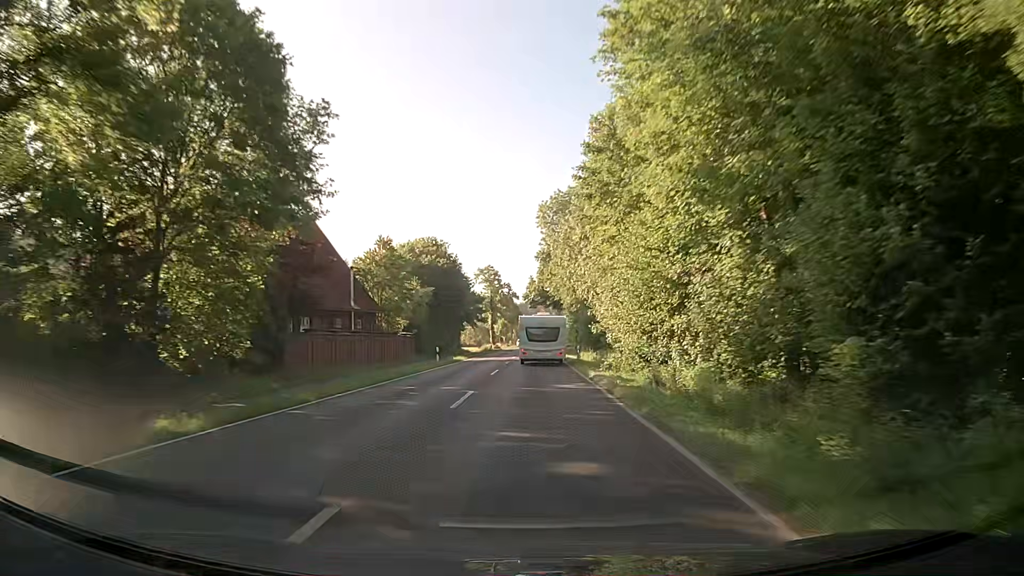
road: secondary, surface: asphalt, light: Day
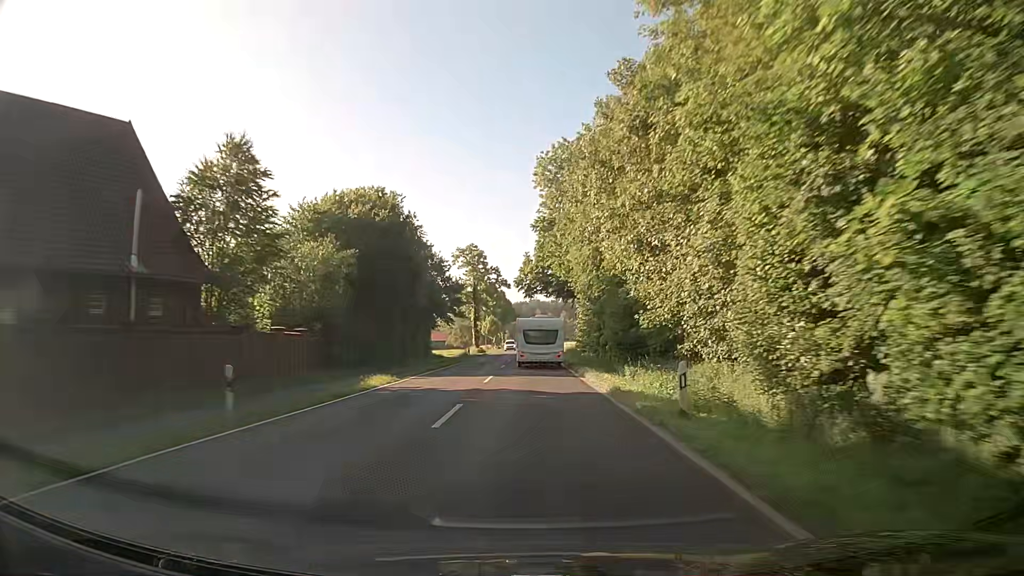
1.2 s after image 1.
(+0.1, +26.8) m; 0°
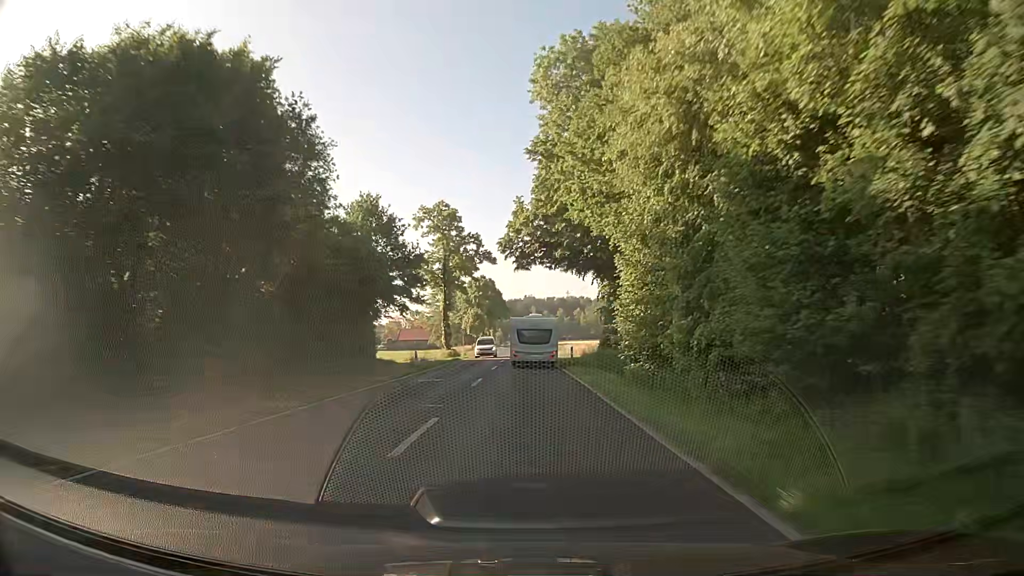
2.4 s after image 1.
(+0.3, +26.7) m; +1°
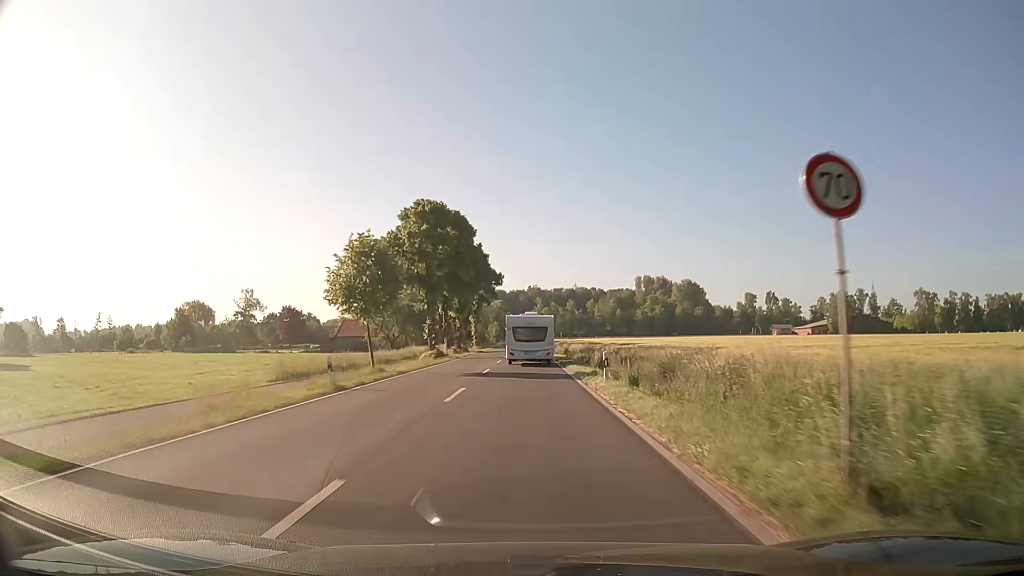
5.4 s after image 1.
(+0.4, +65.2) m; 0°
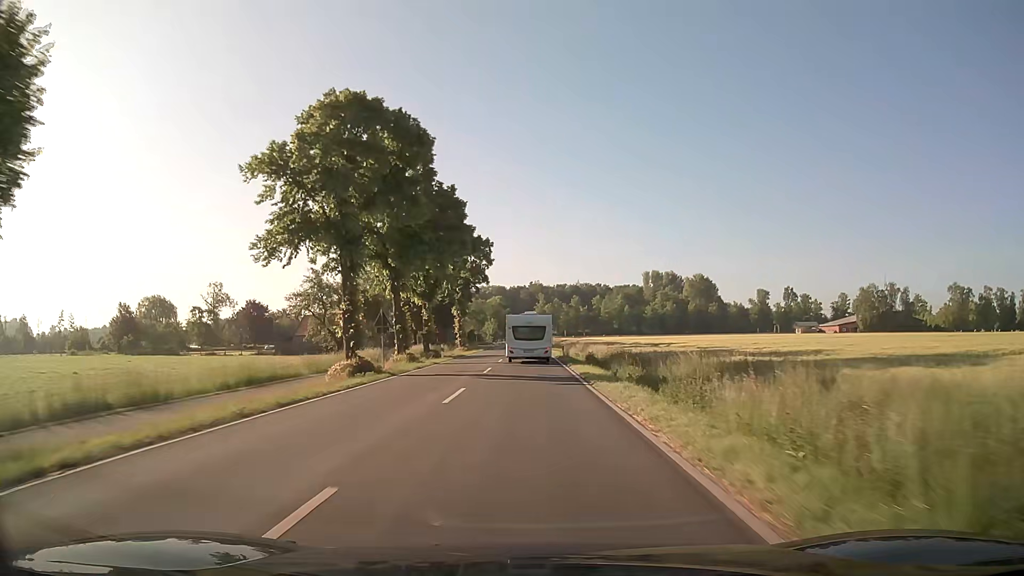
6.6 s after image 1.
(+0.1, +24.4) m; 0°
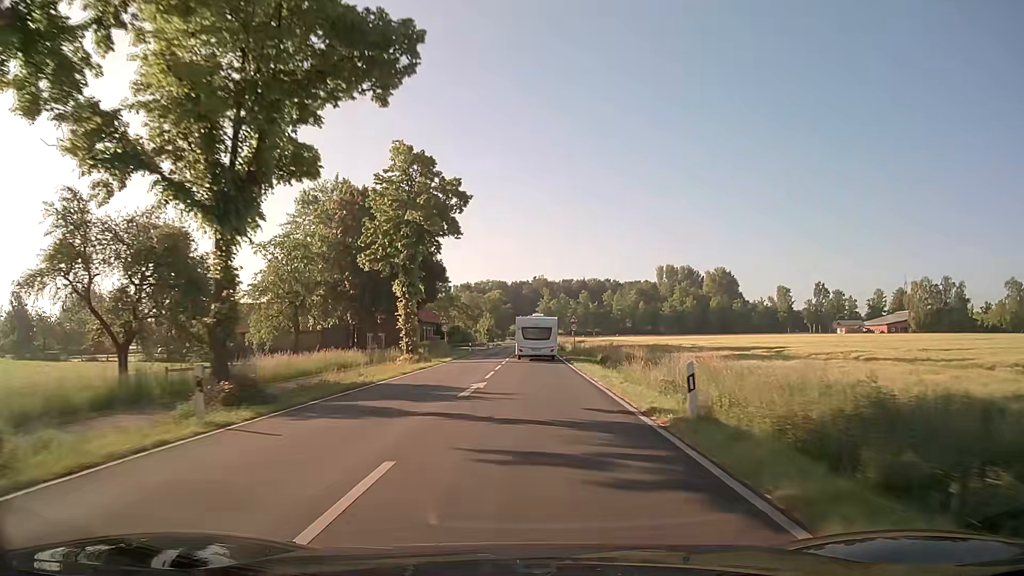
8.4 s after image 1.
(-0.2, +34.6) m; 0°
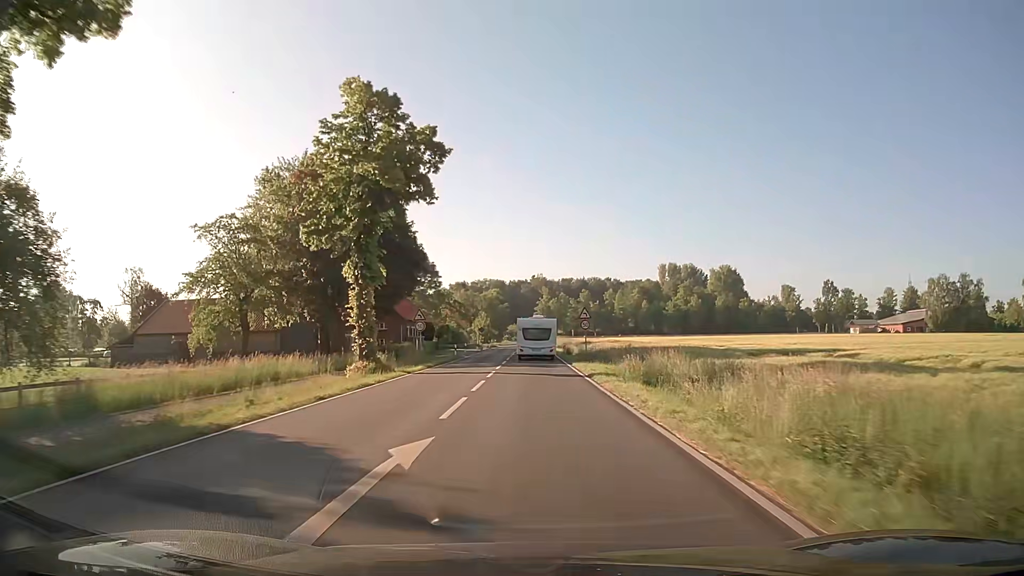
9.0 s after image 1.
(0.0, +11.0) m; 0°
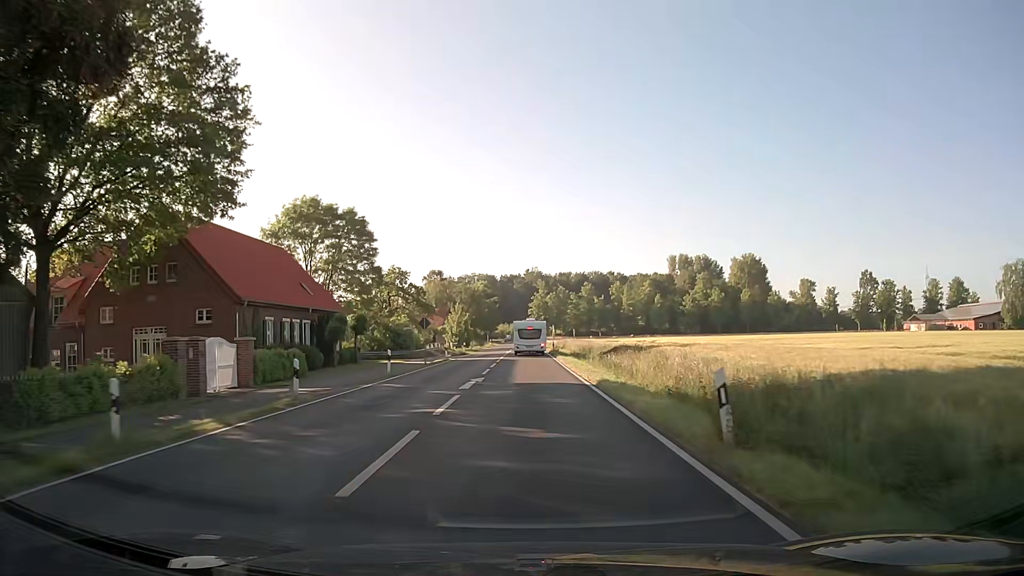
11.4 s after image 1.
(+0.2, +41.3) m; +1°
(0, +10) (0, +20) (0, +30) (0, +40) (0, +50) (-1, +60) (-1, +70) (-1, +80) (-1, +90) (-1, +100) m
